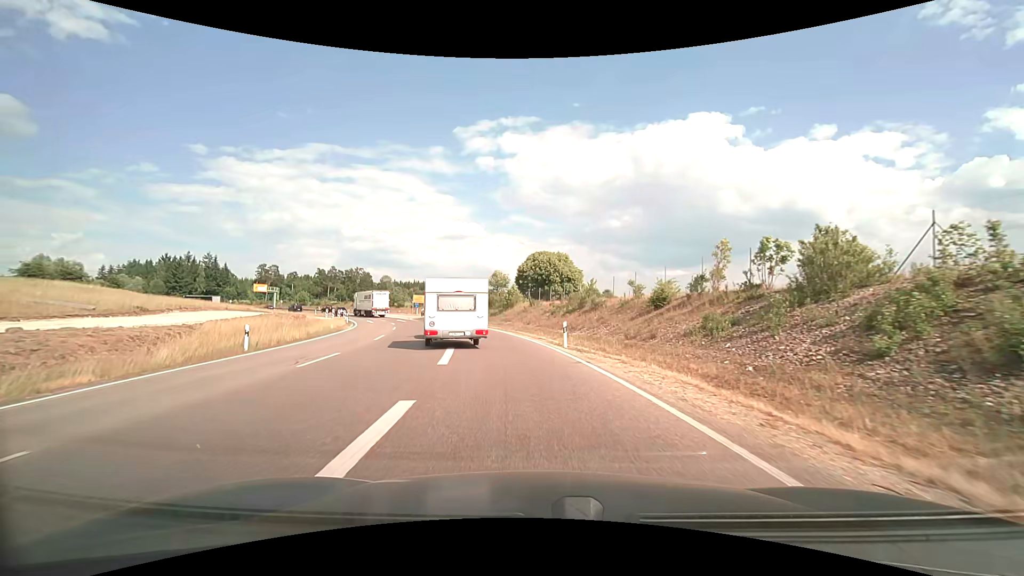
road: trunk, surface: asphalt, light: Day
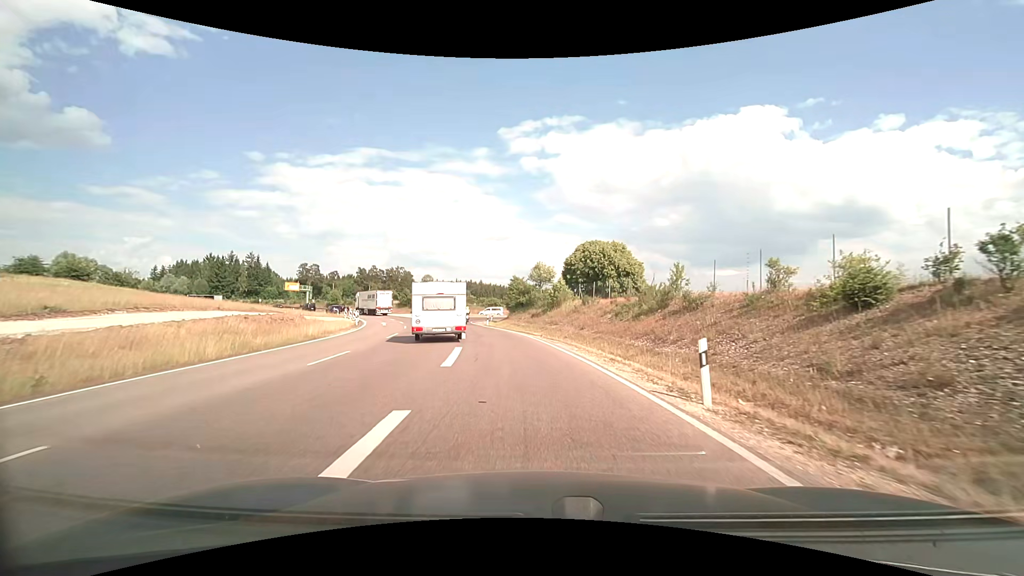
(-0.7, +12.2) m; -5°
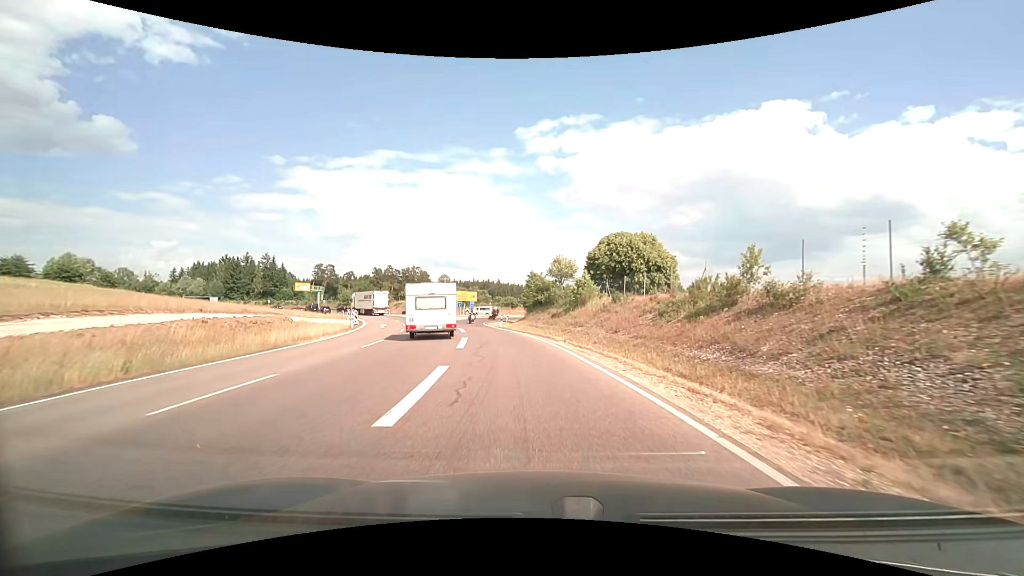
(-0.1, +6.4) m; -2°
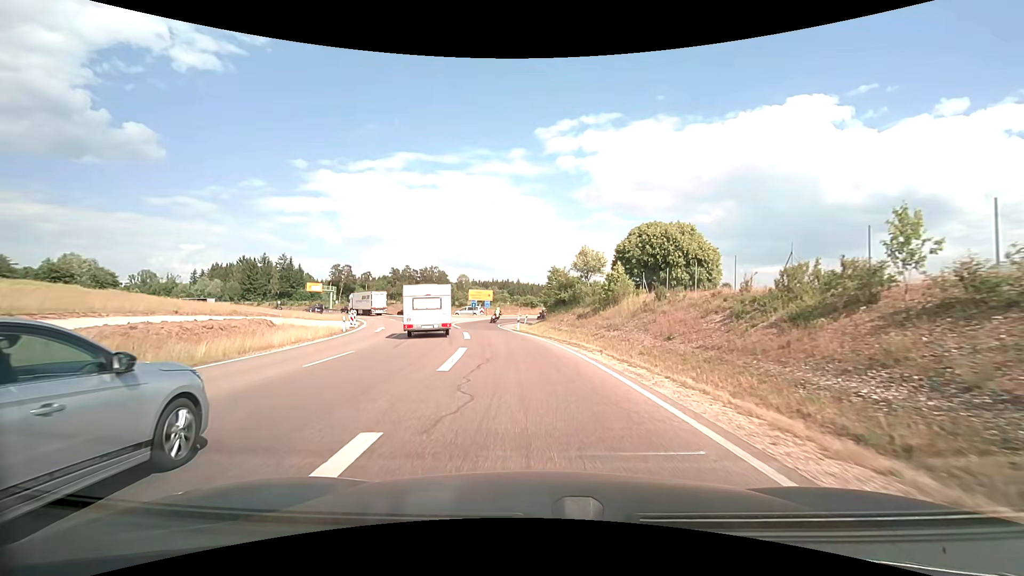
(-0.1, +6.7) m; -2°
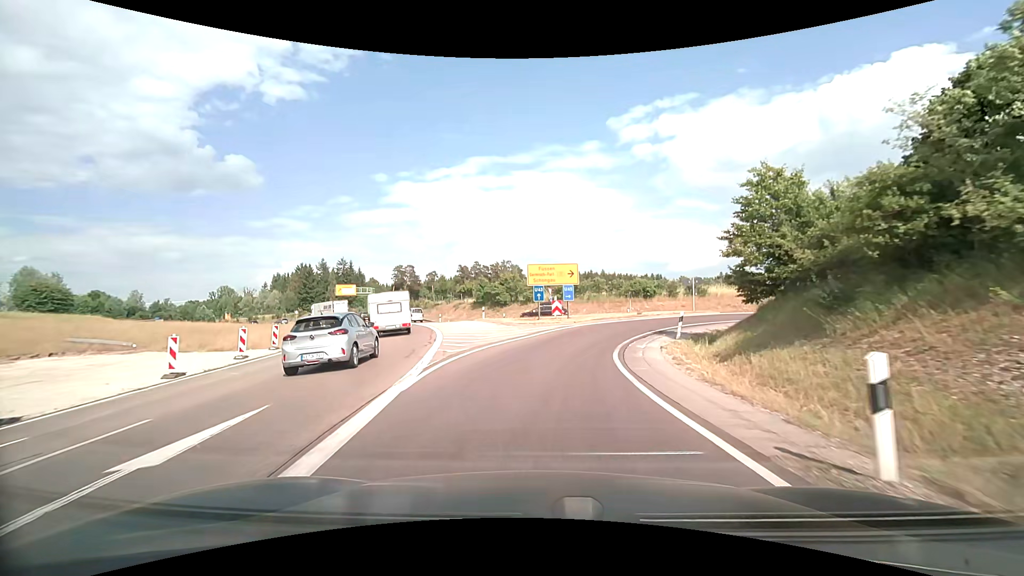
(-3.2, +34.0) m; -10°
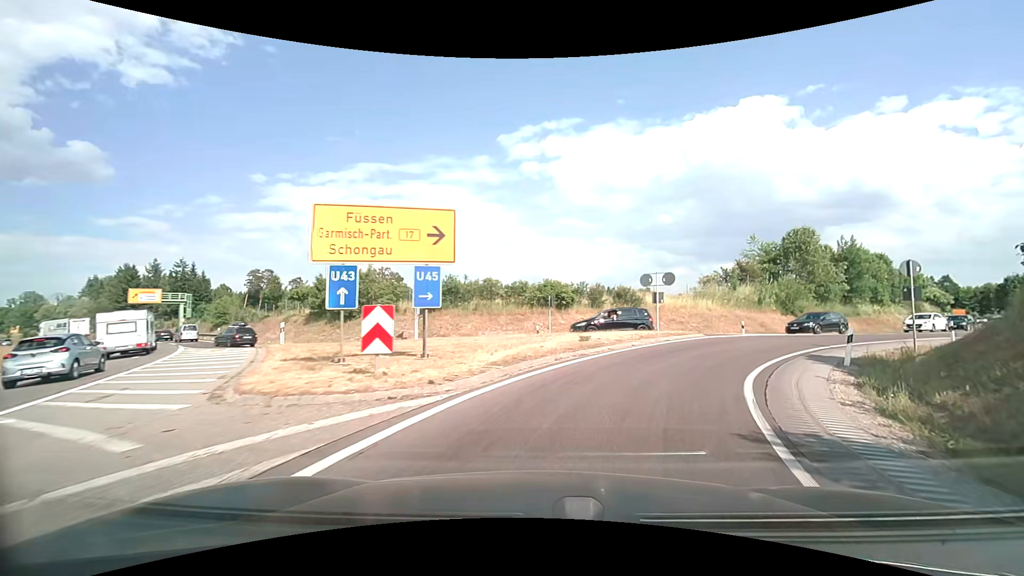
(+1.2, +18.4) m; +12°
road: primary
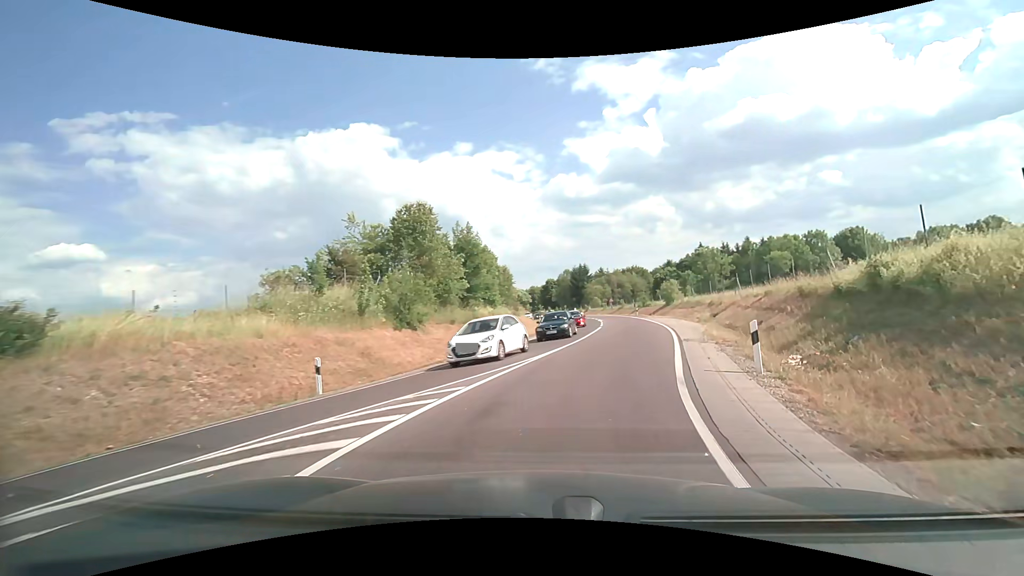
(+7.7, +19.9) m; +42°
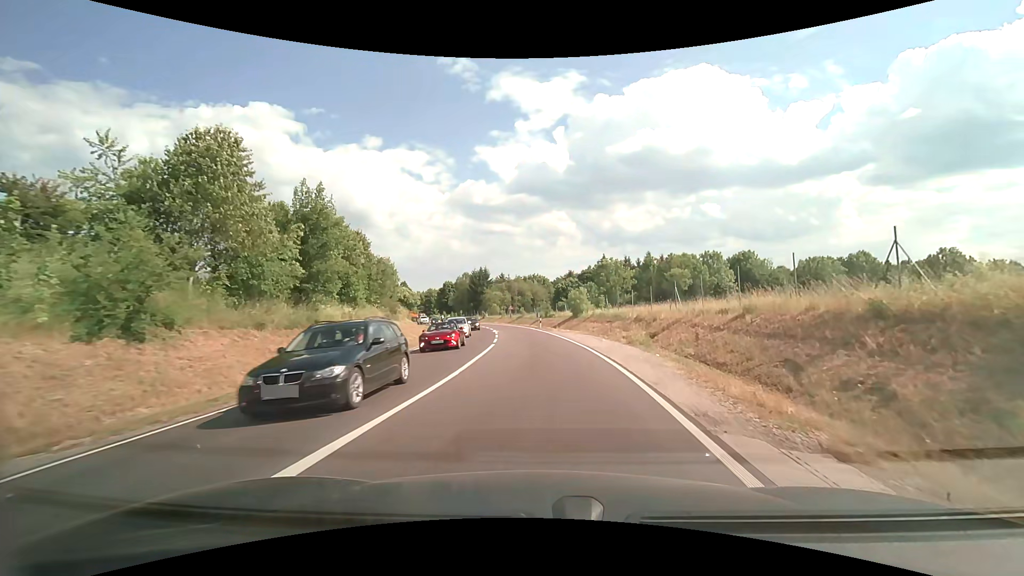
(+1.4, +12.1) m; +11°
(0, +10) (0, +20) (0, +30) (-1, +40) (-2, +50) (-3, +60) (-5, +70) (-7, +79) (-9, +89) (-12, +99) m
